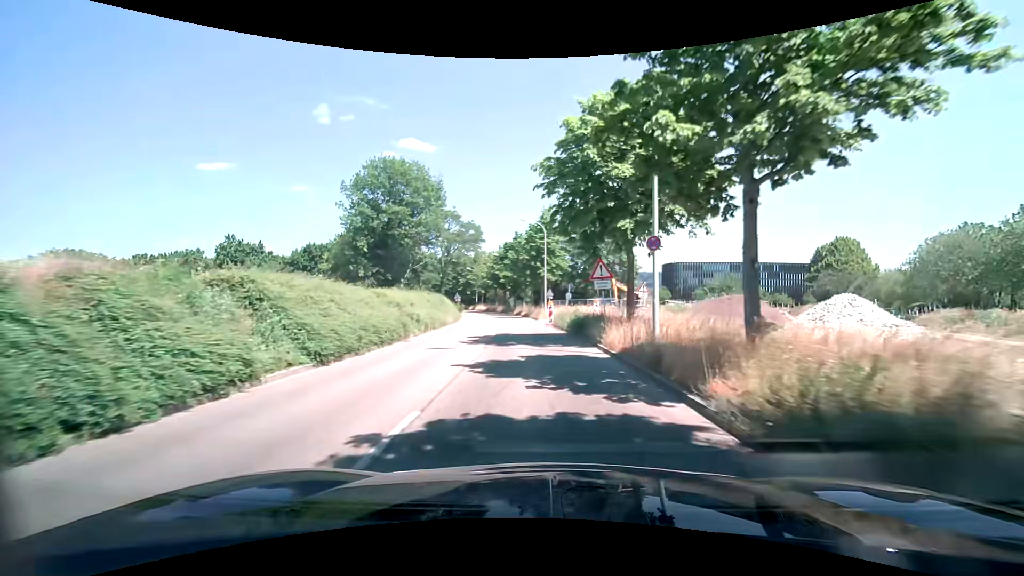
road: tertiary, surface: asphalt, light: Day
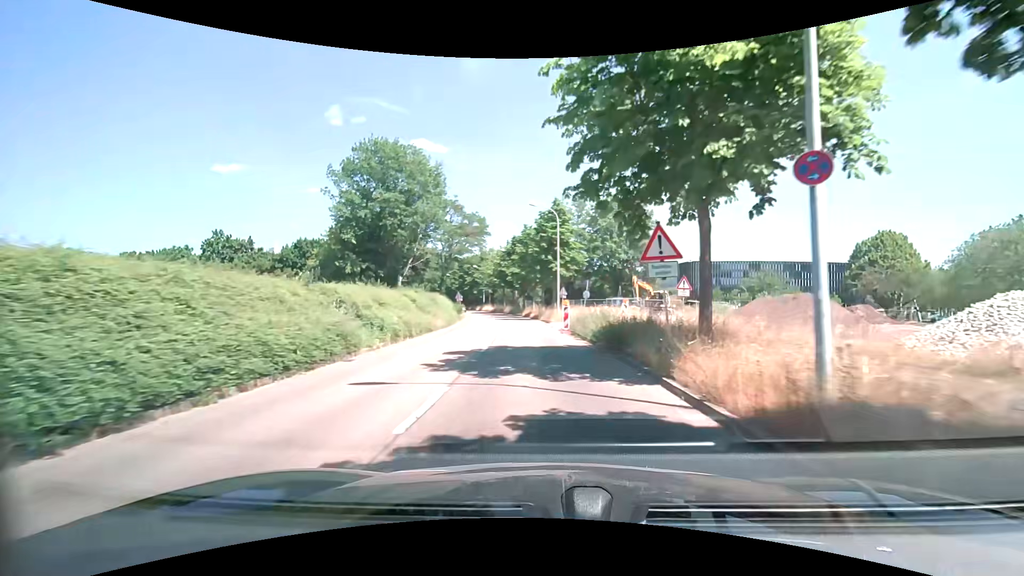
(-0.1, +7.1) m; -2°
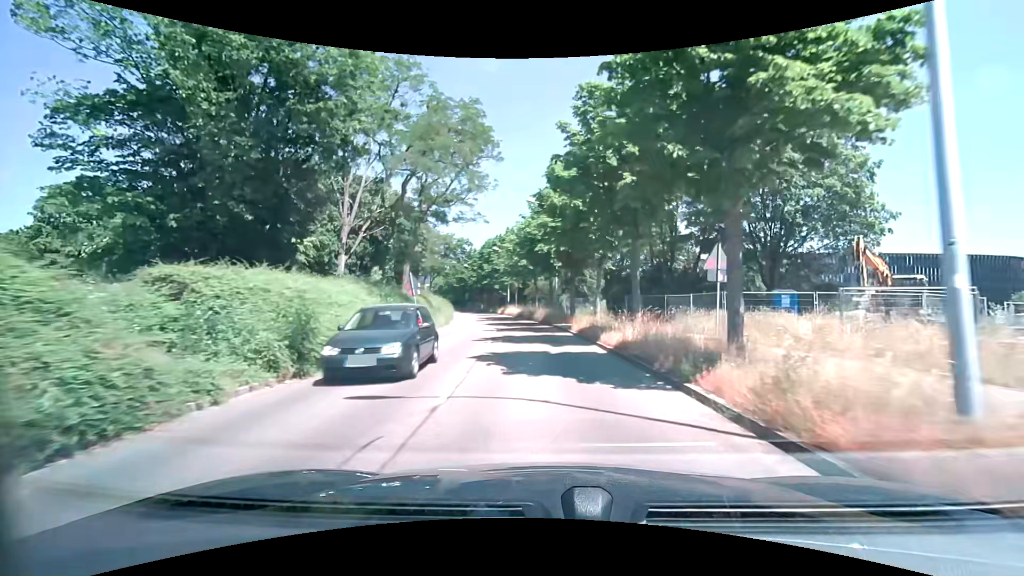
(-1.5, +34.3) m; -4°
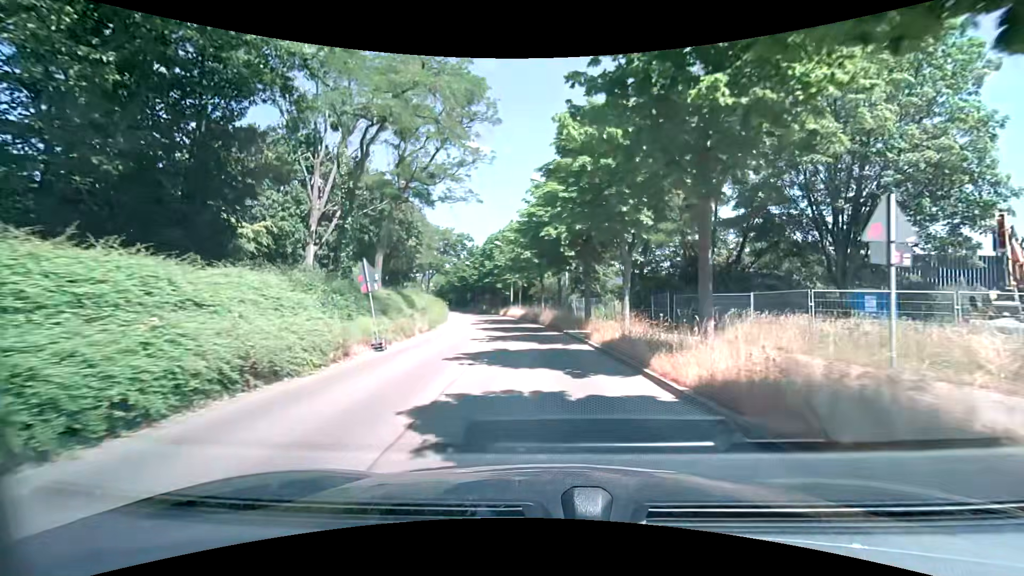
(-0.1, +6.6) m; -1°
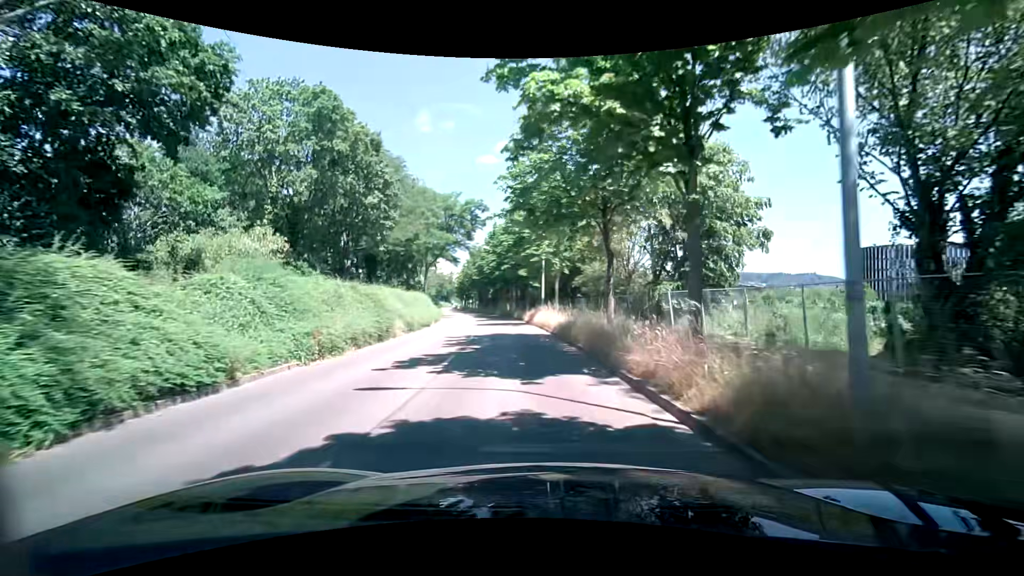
(-0.6, +25.8) m; -5°
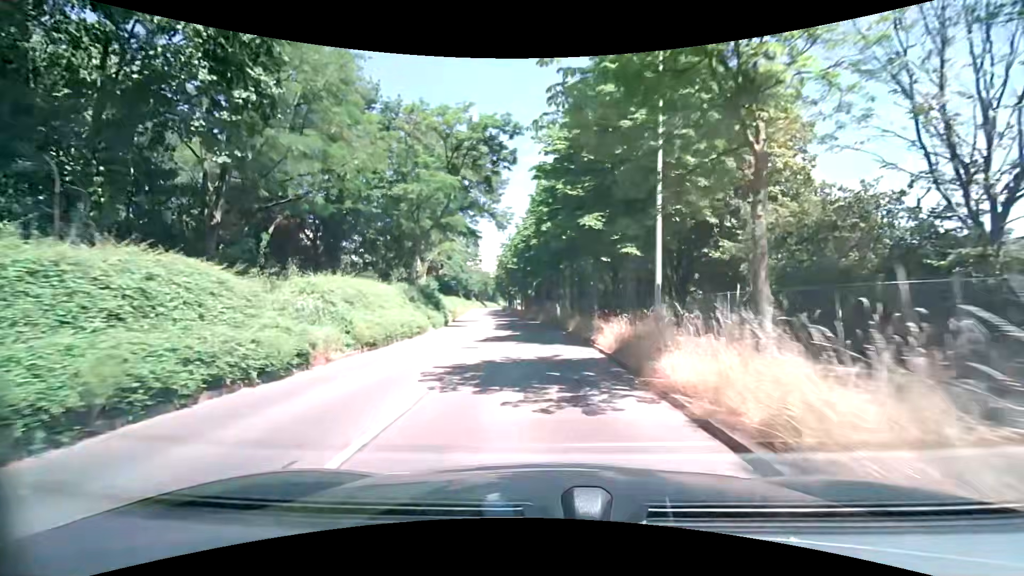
(-0.9, +24.7) m; -6°
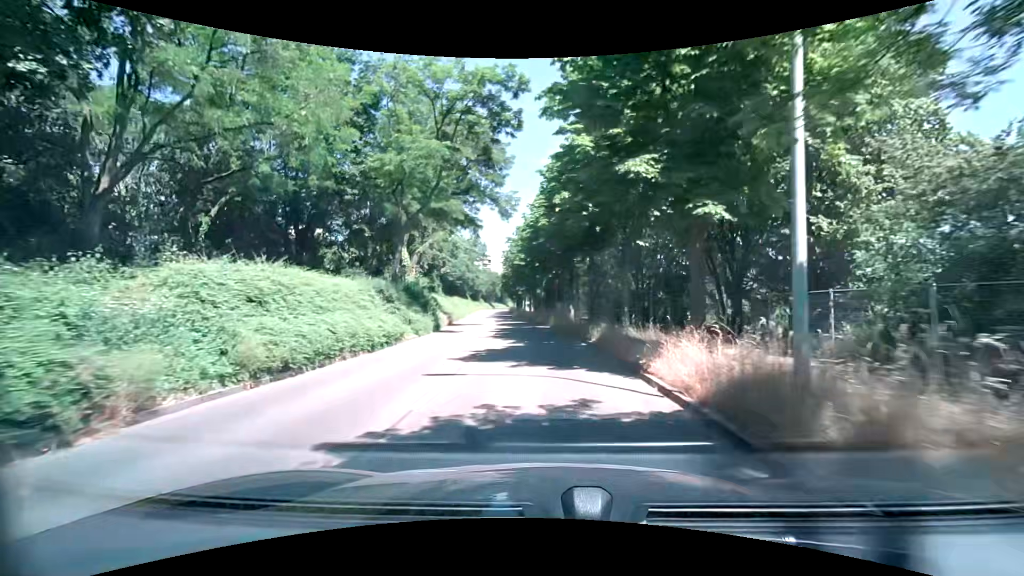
(0.0, +6.2) m; -1°
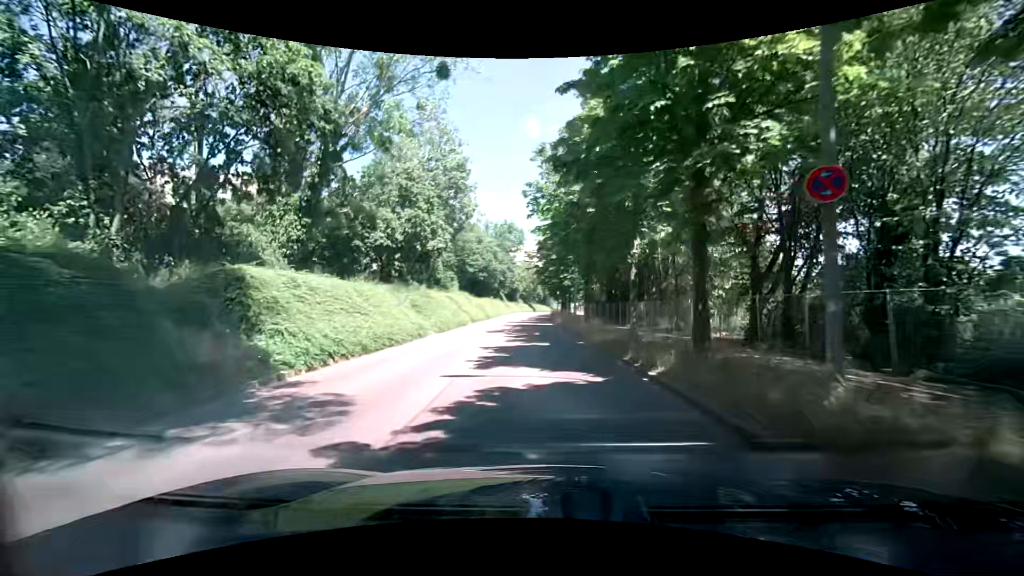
(-1.4, +32.6) m; -5°
(0, +10) (0, +20) (-1, +30) (-1, +40) (-1, +50) (-1, +60) (-1, +70) (-1, +80) (-1, +90) (-1, +100) m
